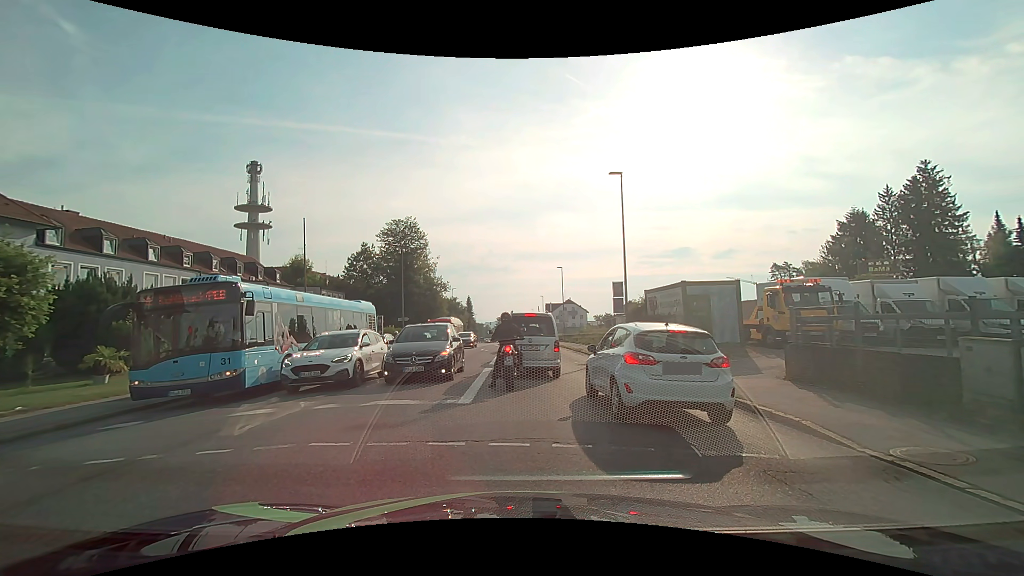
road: tertiary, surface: asphalt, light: Day
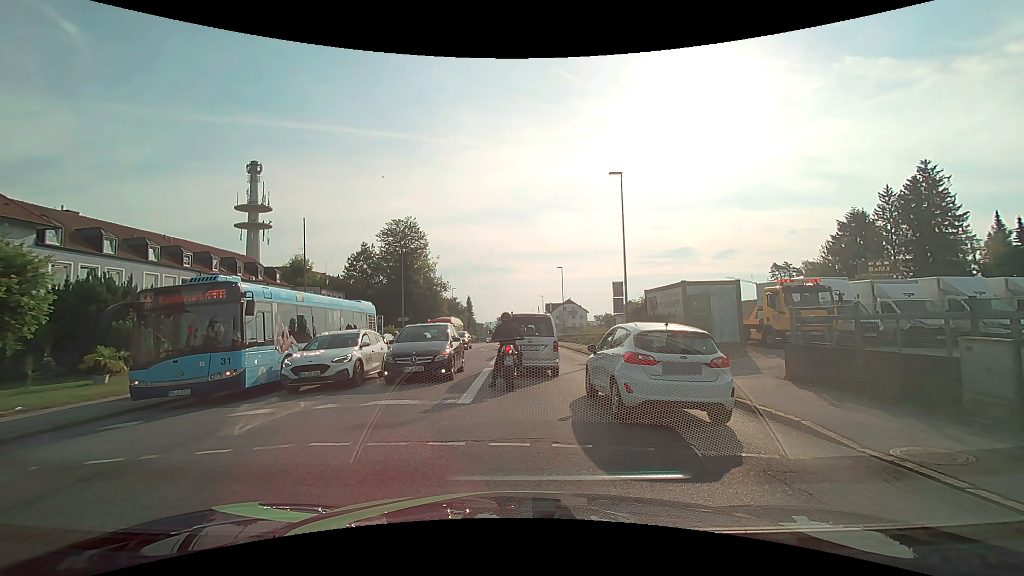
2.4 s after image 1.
(0.0, 0.0) m; 0°
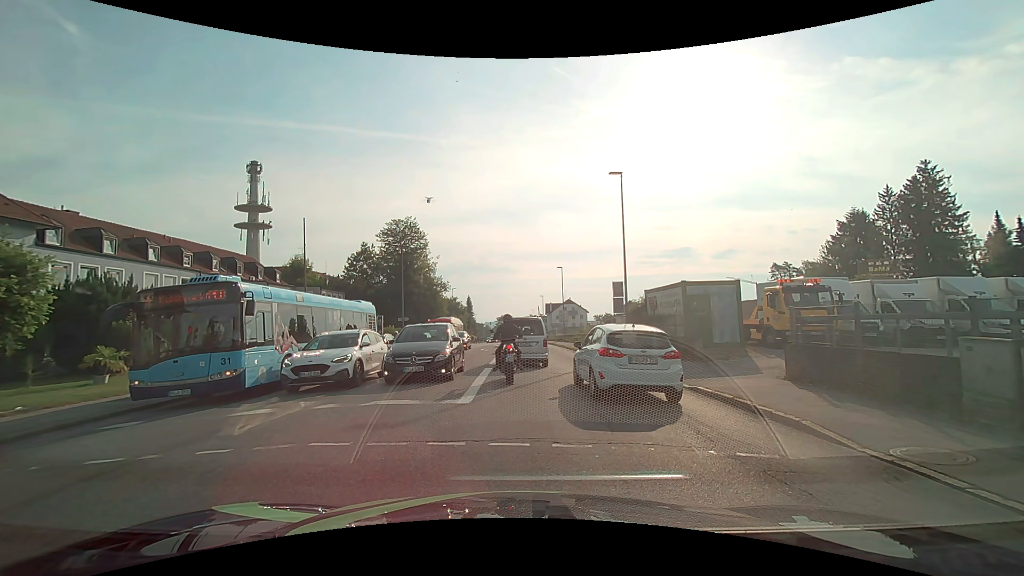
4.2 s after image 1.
(0.0, 0.0) m; 0°
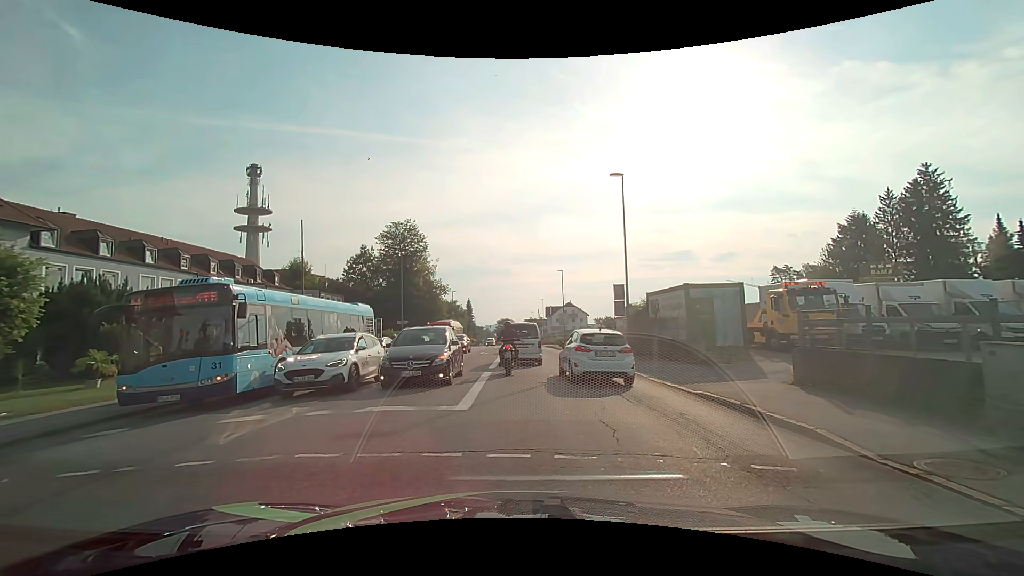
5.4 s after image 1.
(0.0, +0.4) m; 0°
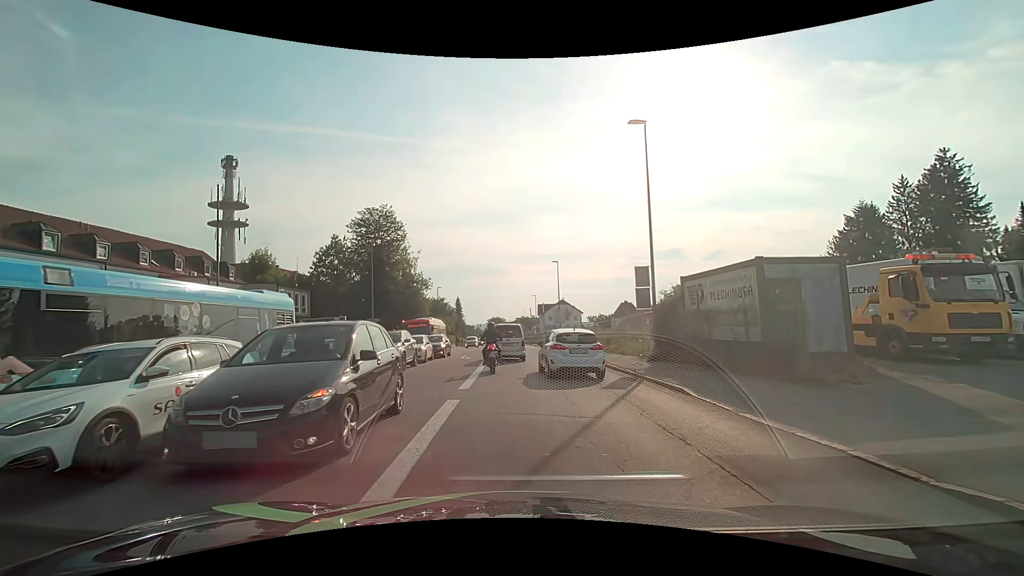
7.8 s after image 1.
(0.0, +7.6) m; 0°
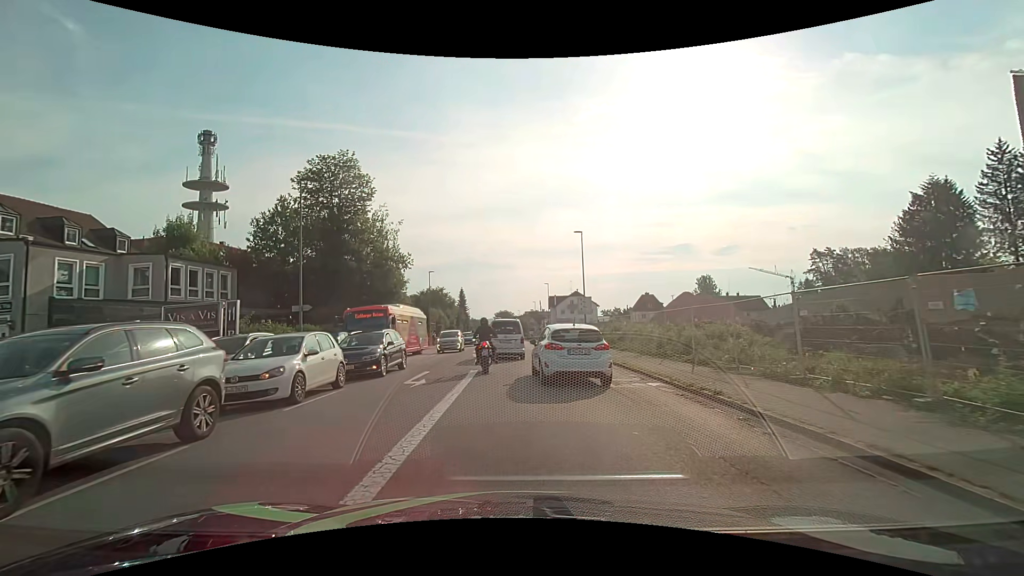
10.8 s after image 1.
(0.0, +15.9) m; -1°
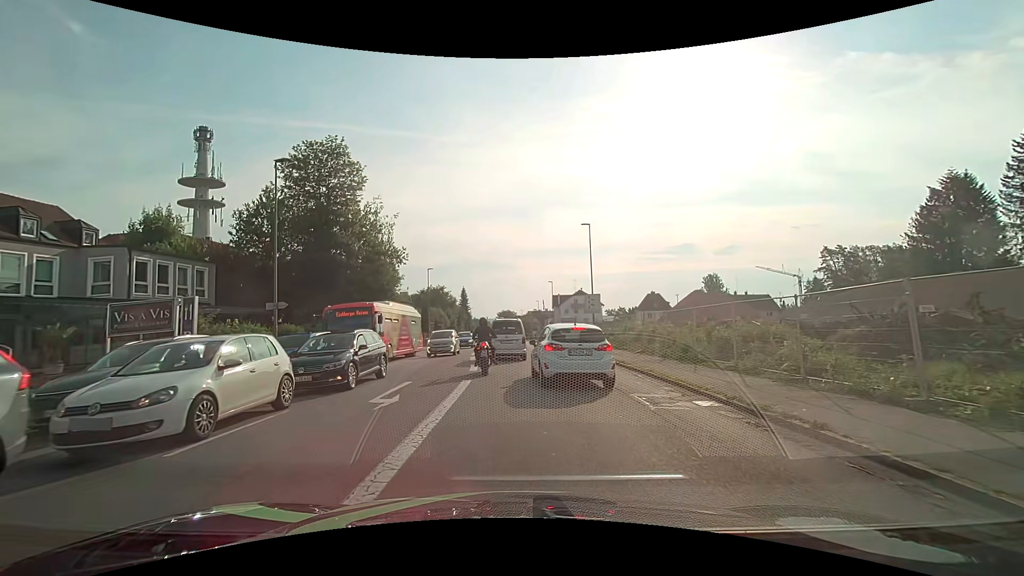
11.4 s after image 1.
(0.0, +3.2) m; 0°
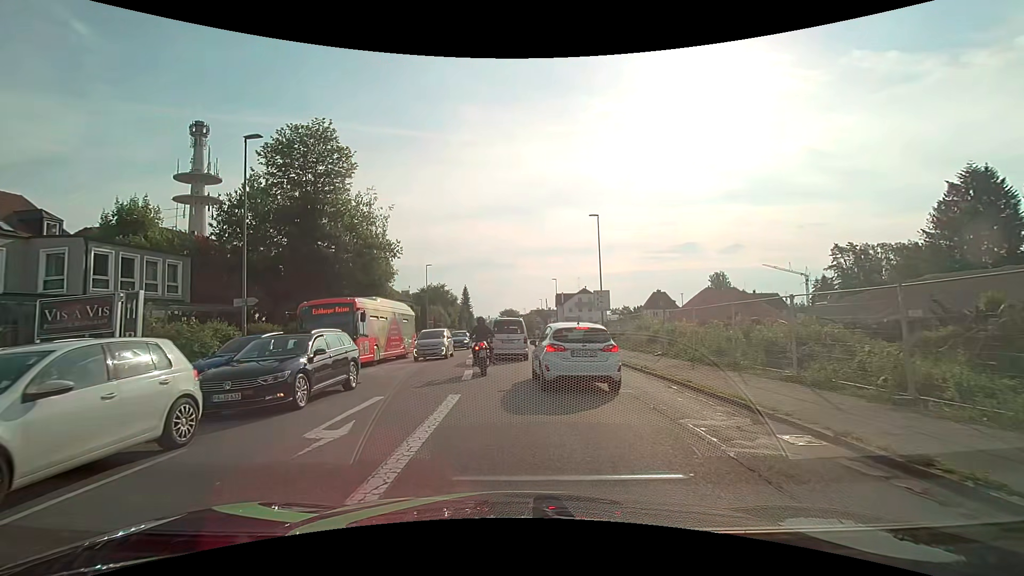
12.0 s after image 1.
(0.0, +3.0) m; -1°
(0, +10) (0, +20) (0, +30) (+1, +40) (+1, +50) (+1, +60) (+1, +70) (+1, +80) (+1, +90) (+1, +100) m
